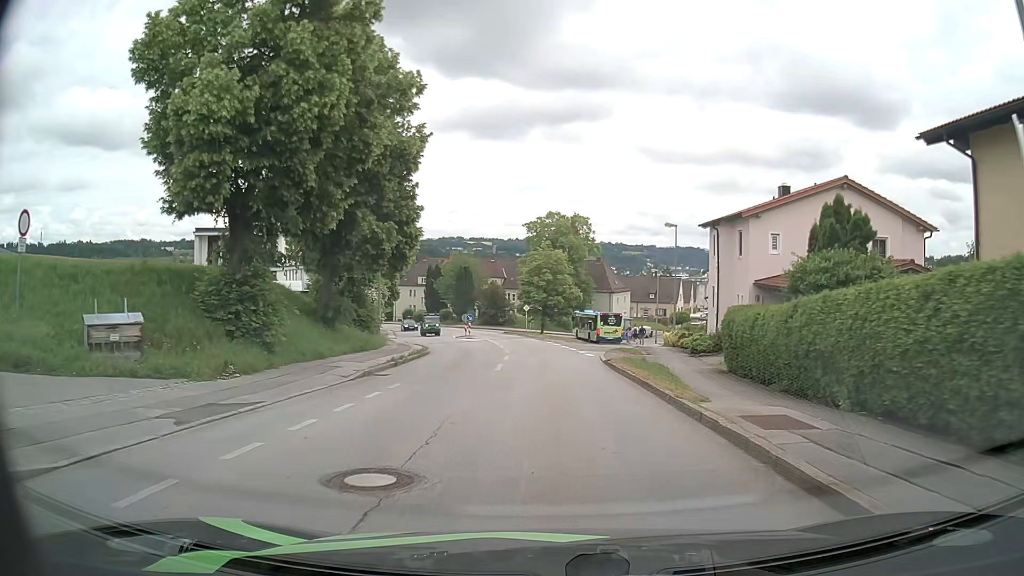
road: residential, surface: asphalt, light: Day
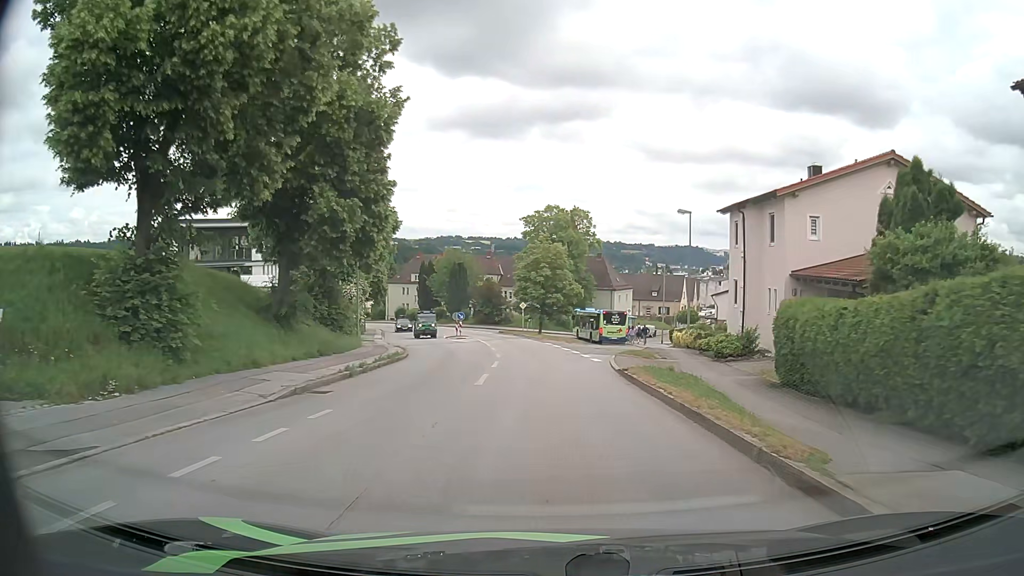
(0.0, +4.9) m; 0°
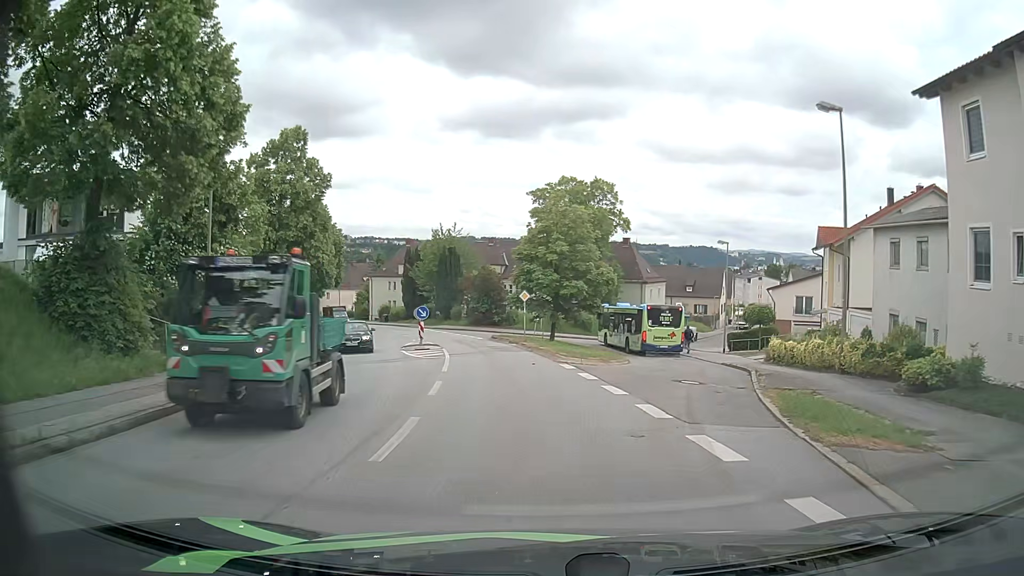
(0.0, +19.9) m; -2°
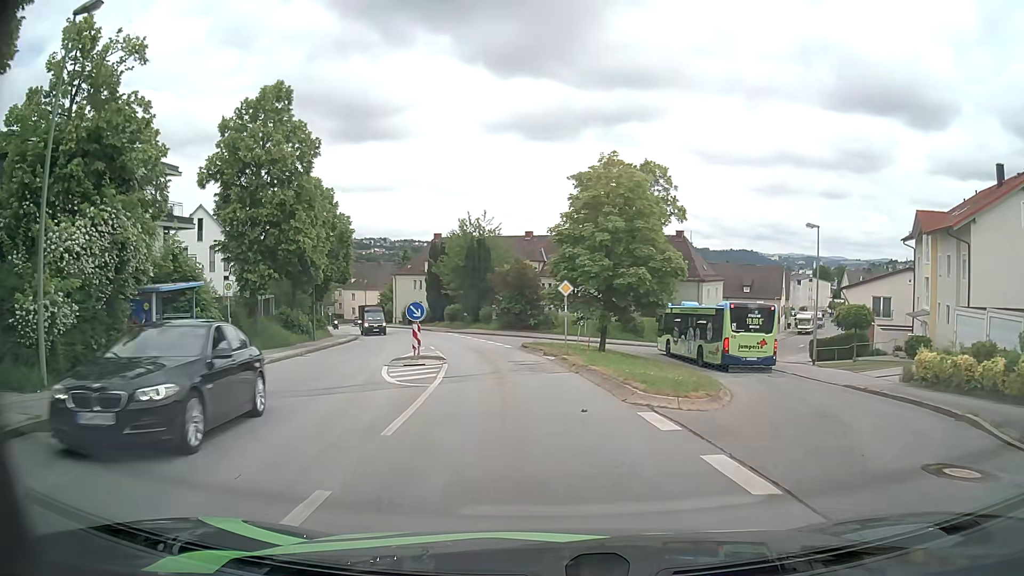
(-0.1, +10.1) m; -3°
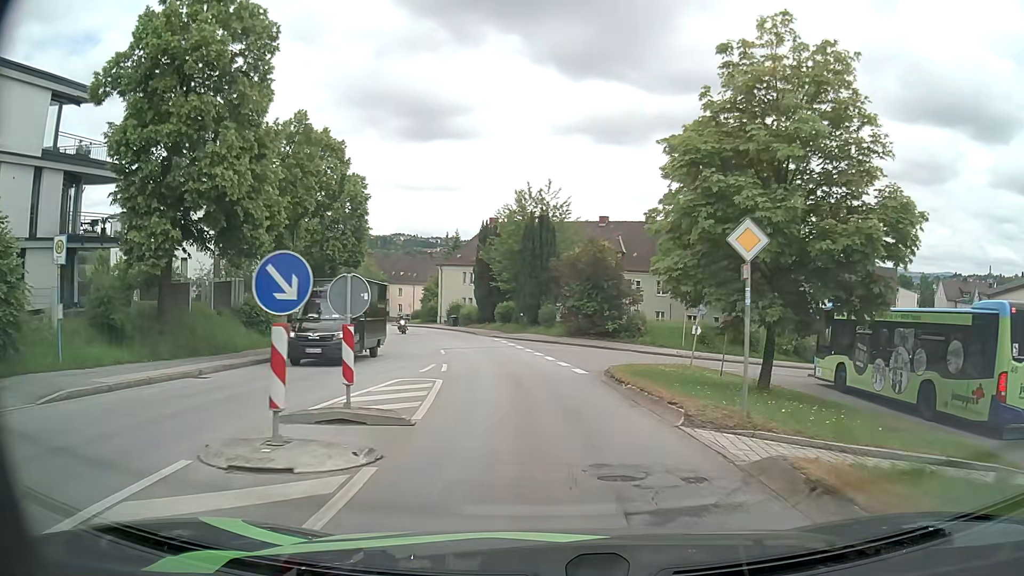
(-0.9, +15.5) m; -6°
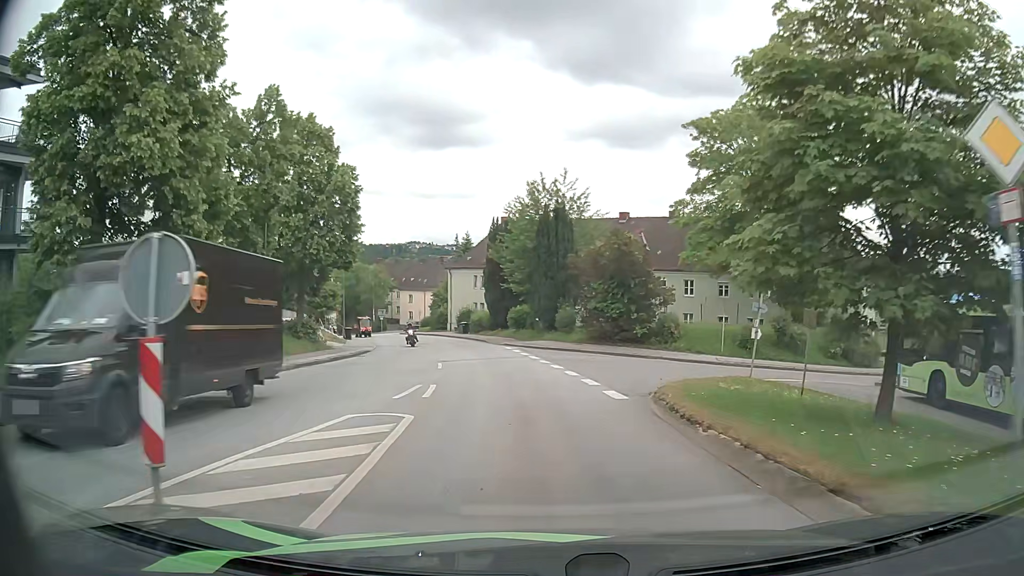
(0.0, +5.3) m; -1°
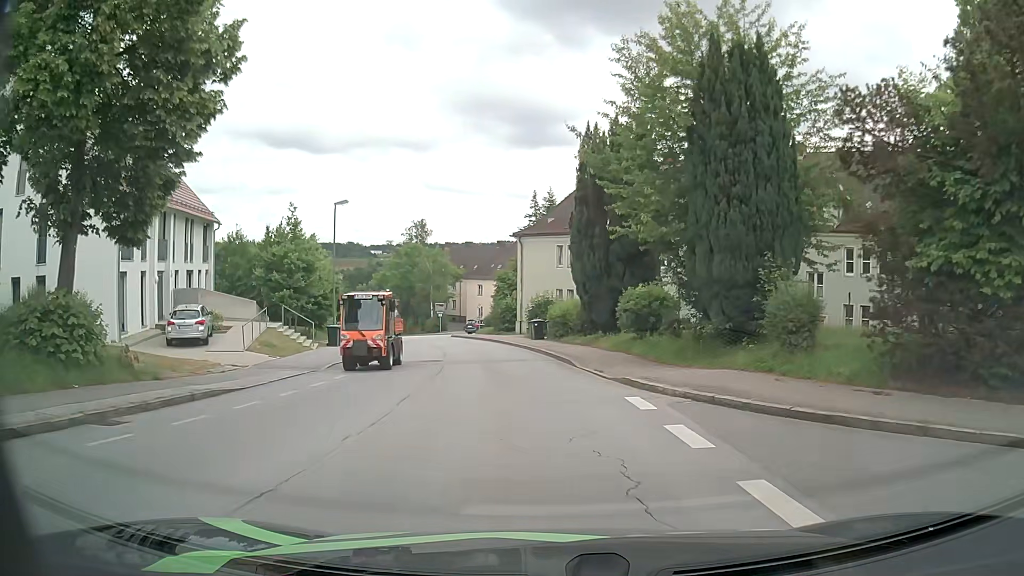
(-1.9, +26.0) m; -8°
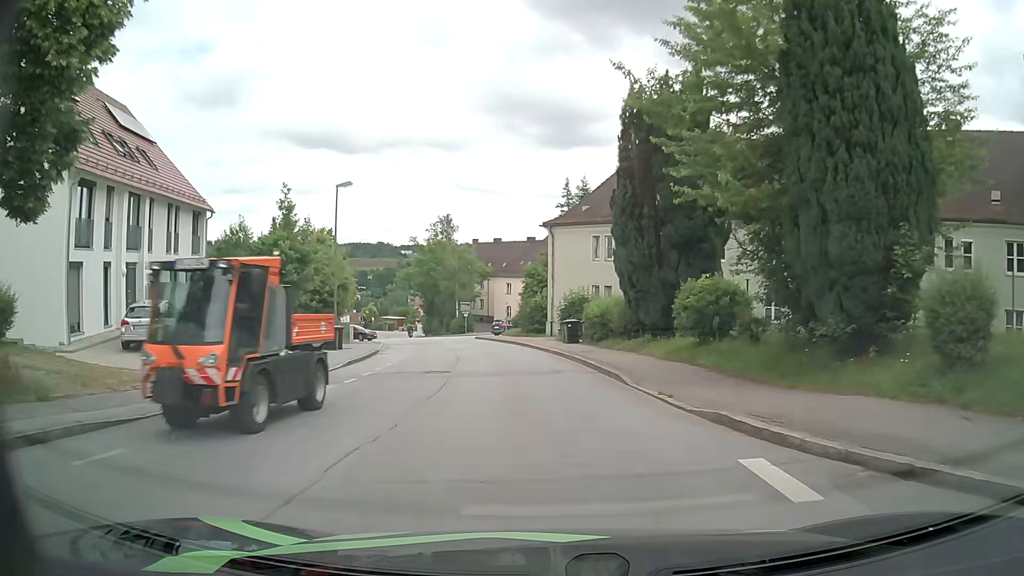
(-0.1, +5.2) m; -3°
(0, +10) (-1, +20) (-3, +30) (-5, +40) (-7, +49) (-9, +59) (-6, +68) (+1, +75) (+9, +81) (+16, +89) m
